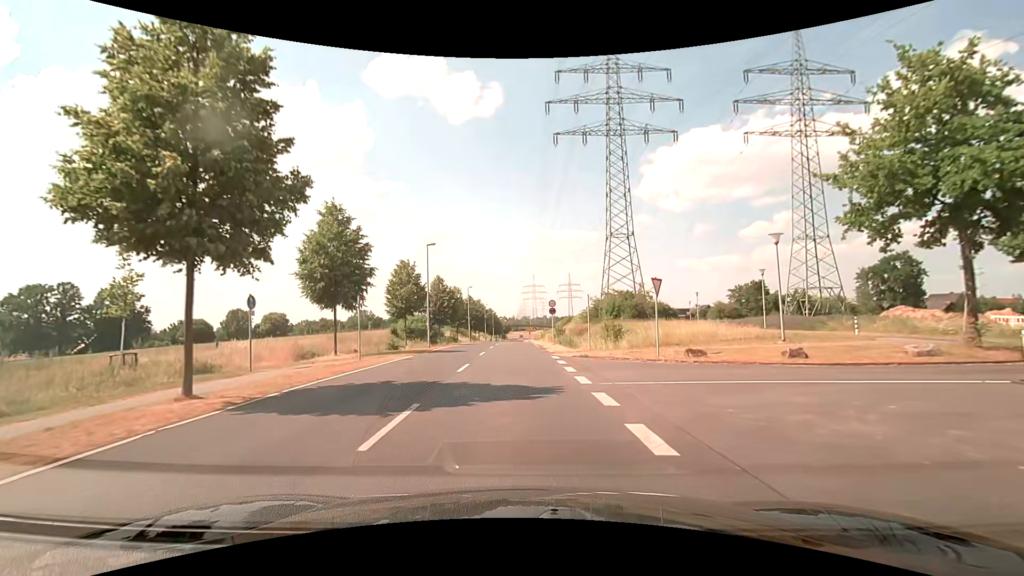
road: secondary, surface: asphalt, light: Day
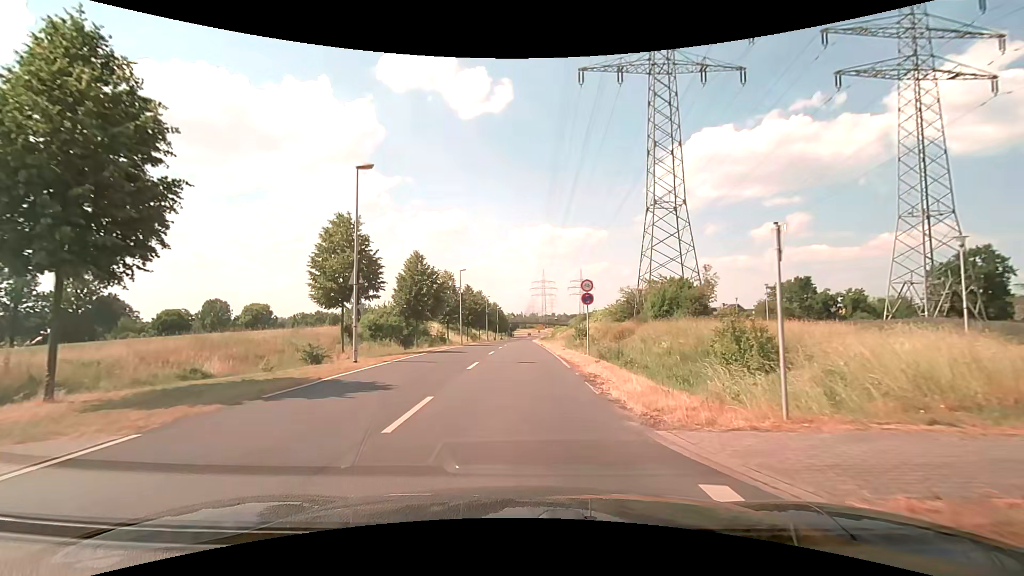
(-0.3, +17.5) m; -2°
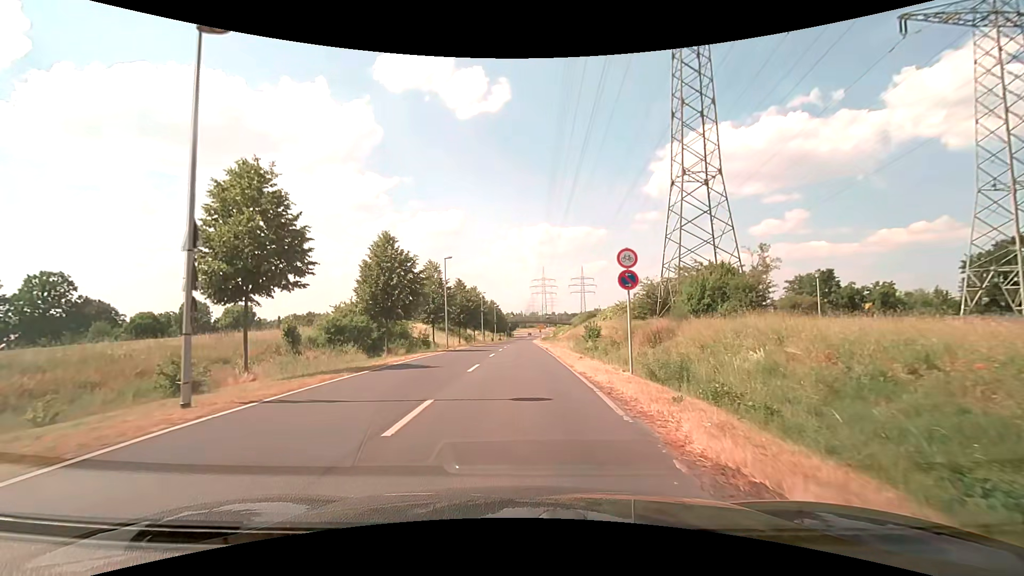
(+0.1, +9.4) m; +1°
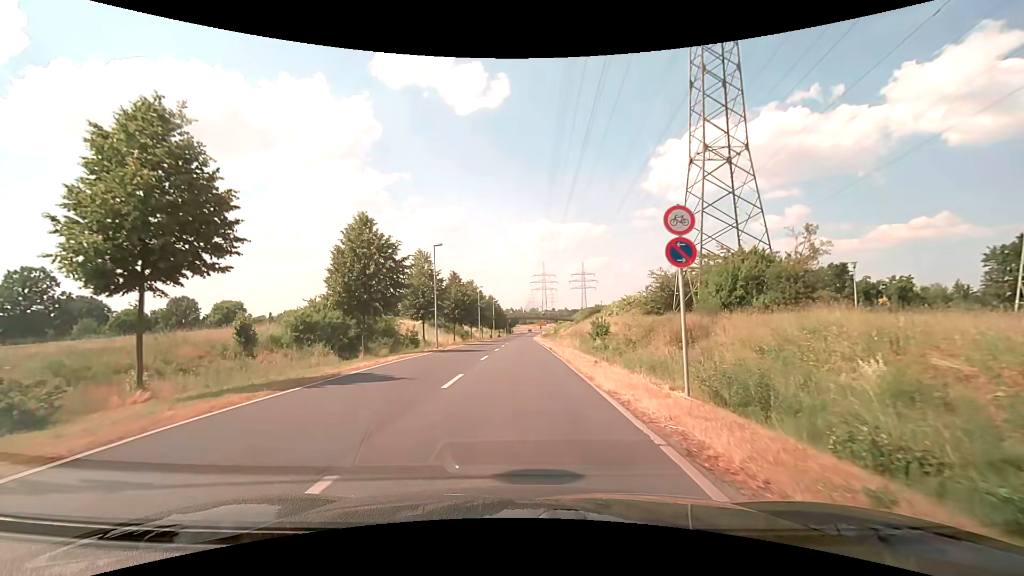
(0.0, +4.9) m; -1°
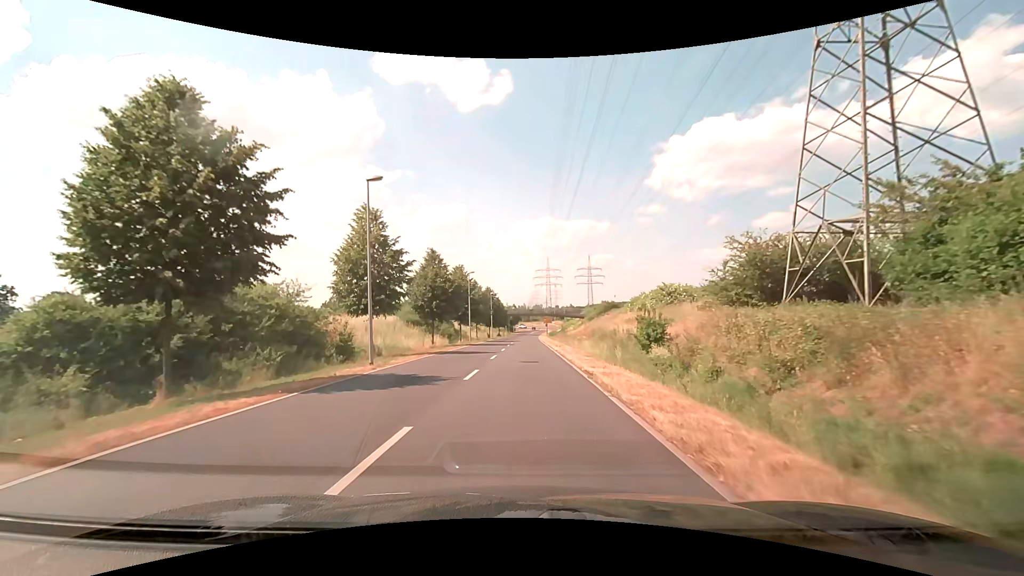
(0.0, +16.5) m; 0°
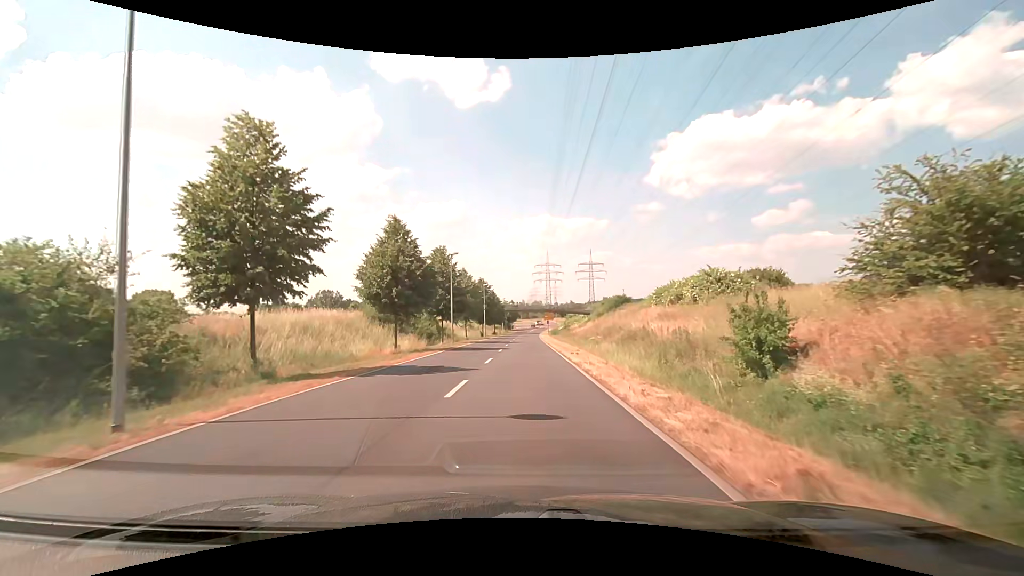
(-0.1, +12.5) m; 0°
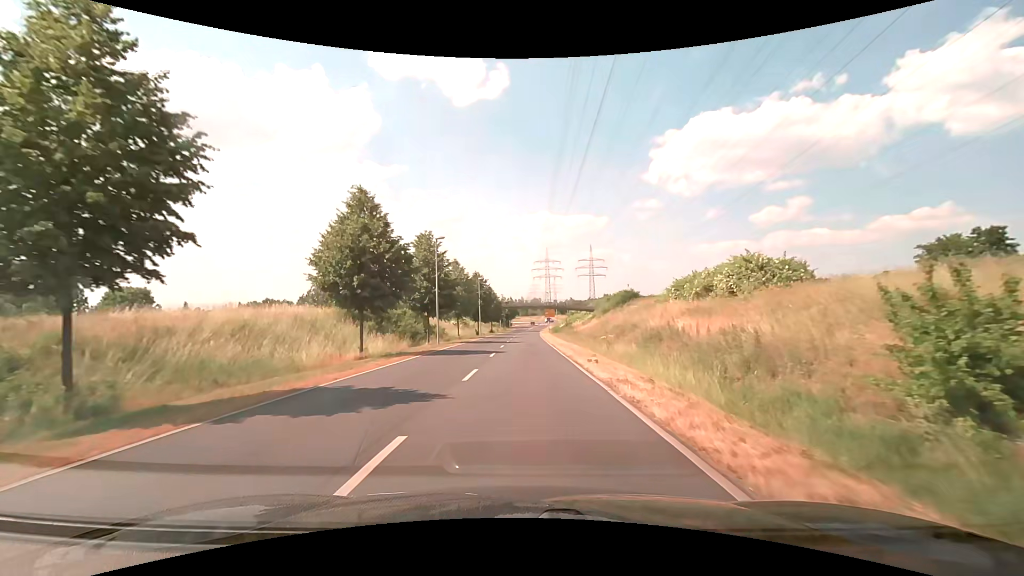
(0.0, +6.6) m; 0°
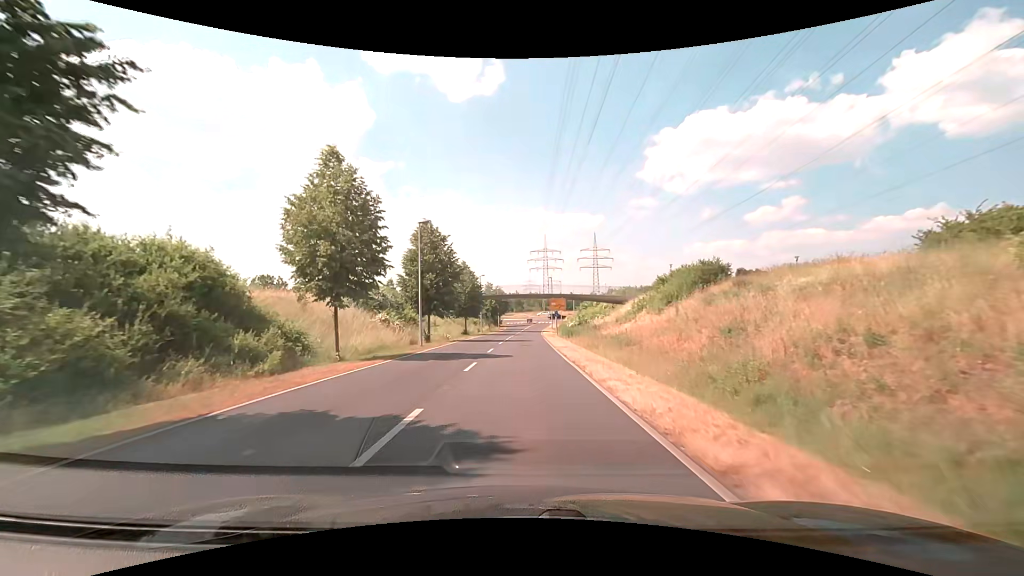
(+0.1, +35.2) m; +1°
(0, +10) (0, +20) (0, +30) (0, +40) (0, +50) (0, +60) (+1, +70) (+1, +80) (+2, +90) (+3, +100) m
